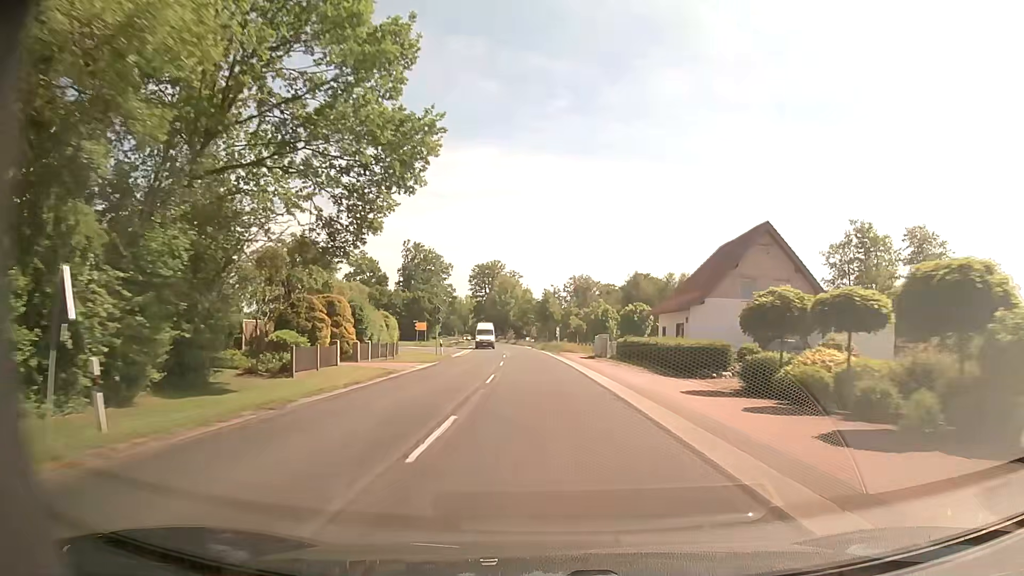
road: secondary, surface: asphalt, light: Day
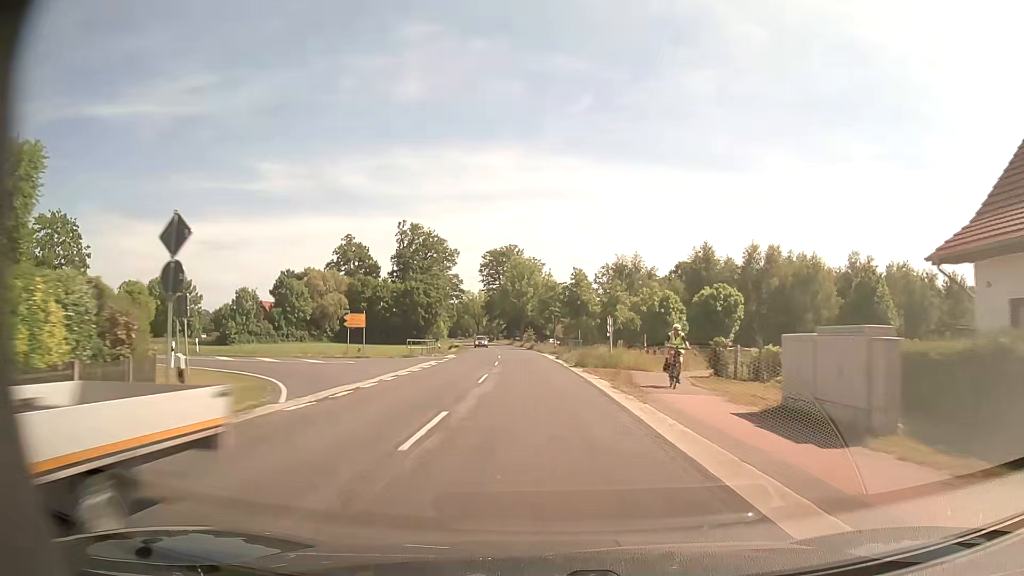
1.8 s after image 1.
(-0.8, +35.5) m; -2°
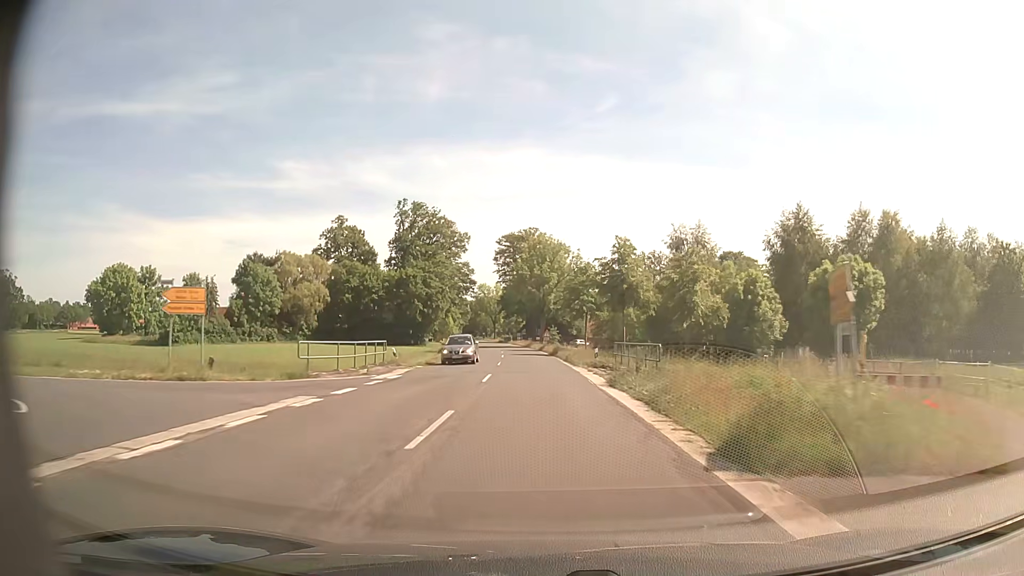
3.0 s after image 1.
(-0.4, +24.1) m; -2°
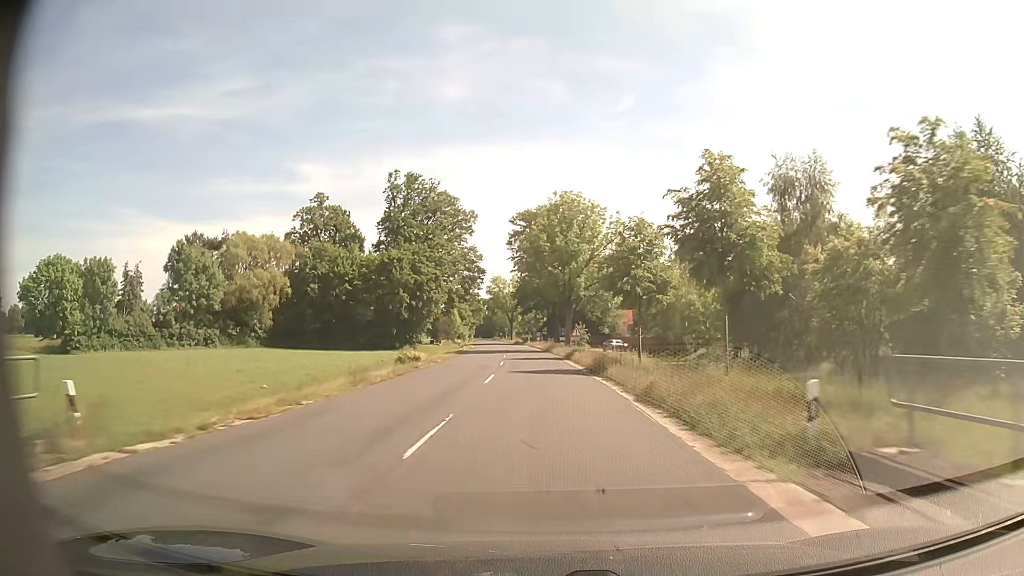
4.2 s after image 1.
(-0.4, +24.8) m; -2°
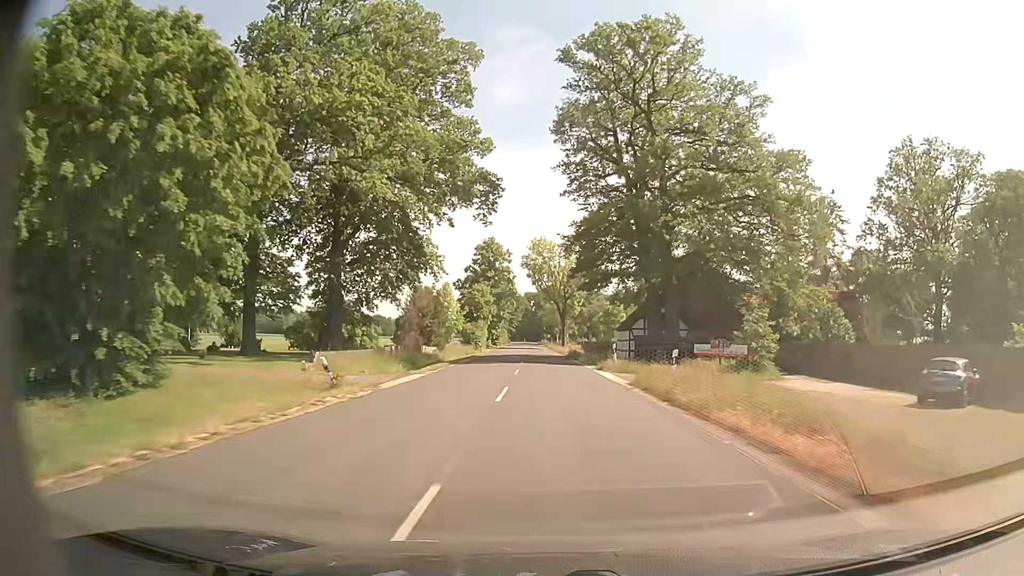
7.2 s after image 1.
(-3.0, +65.9) m; -5°
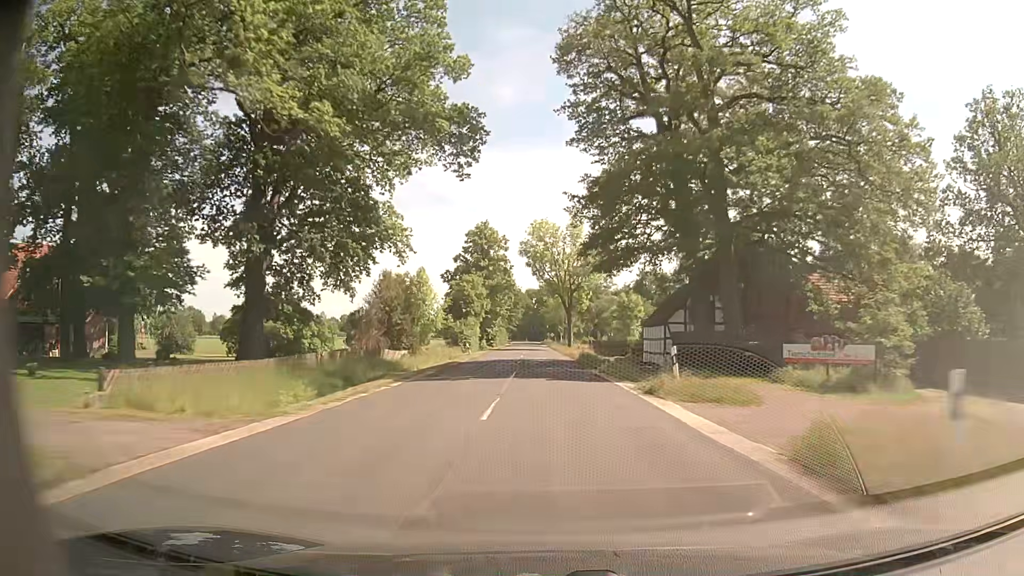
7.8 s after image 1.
(0.0, +13.9) m; 0°
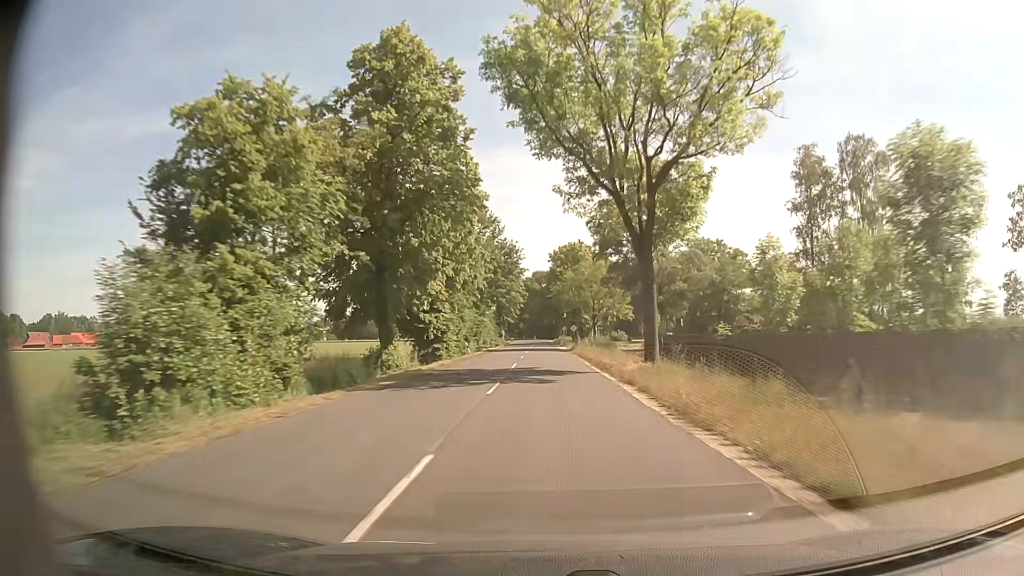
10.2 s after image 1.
(-0.5, +57.1) m; -1°
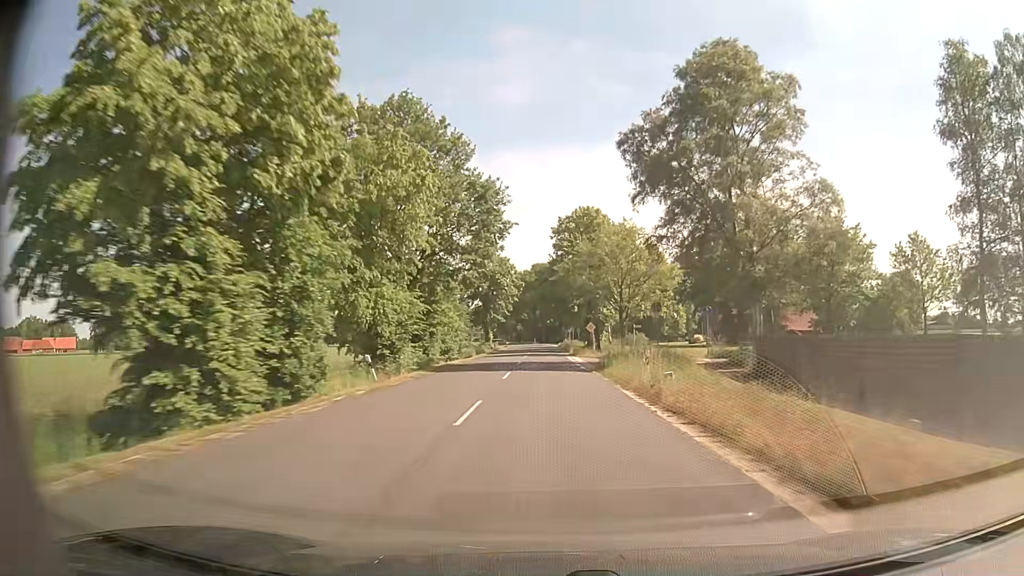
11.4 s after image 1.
(-0.2, +29.0) m; 0°
(0, +10) (0, +20) (0, +30) (0, +40) (0, +50) (0, +60) (0, +70) (0, +80) (-1, +90) (-1, +100) m
